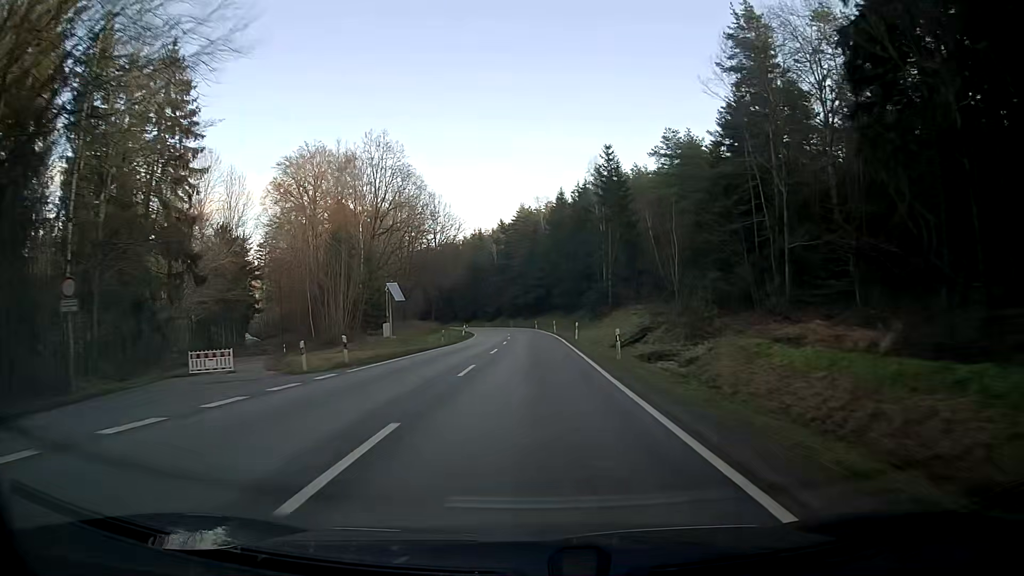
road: secondary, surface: asphalt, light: Day
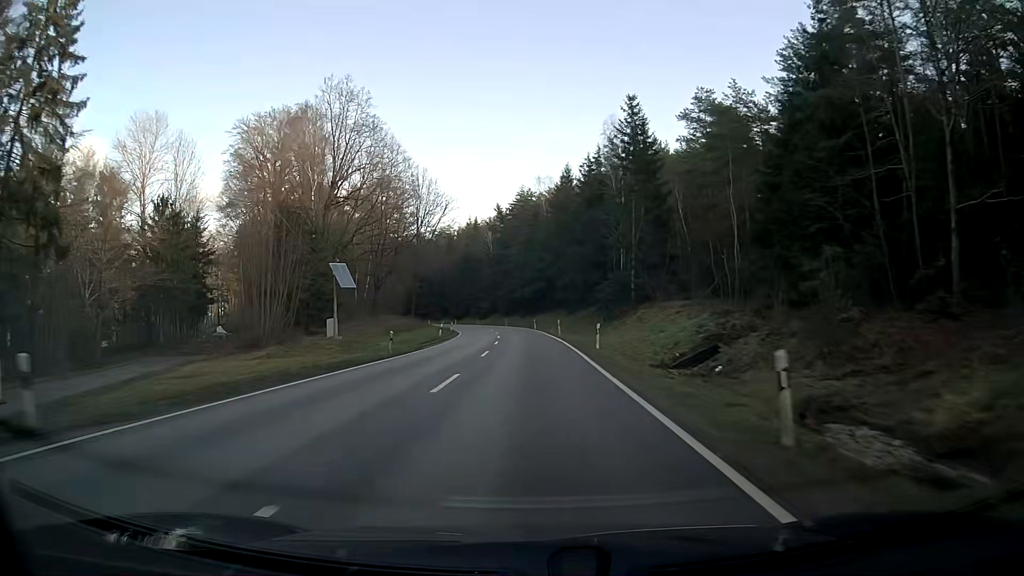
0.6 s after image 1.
(+0.1, +15.8) m; 0°
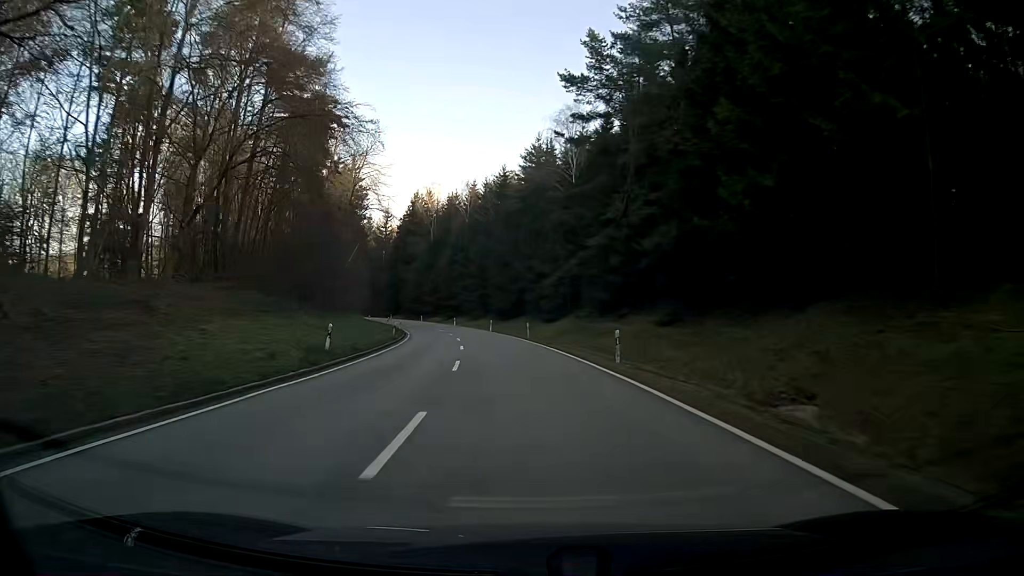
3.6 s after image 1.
(-4.8, +79.1) m; -8°
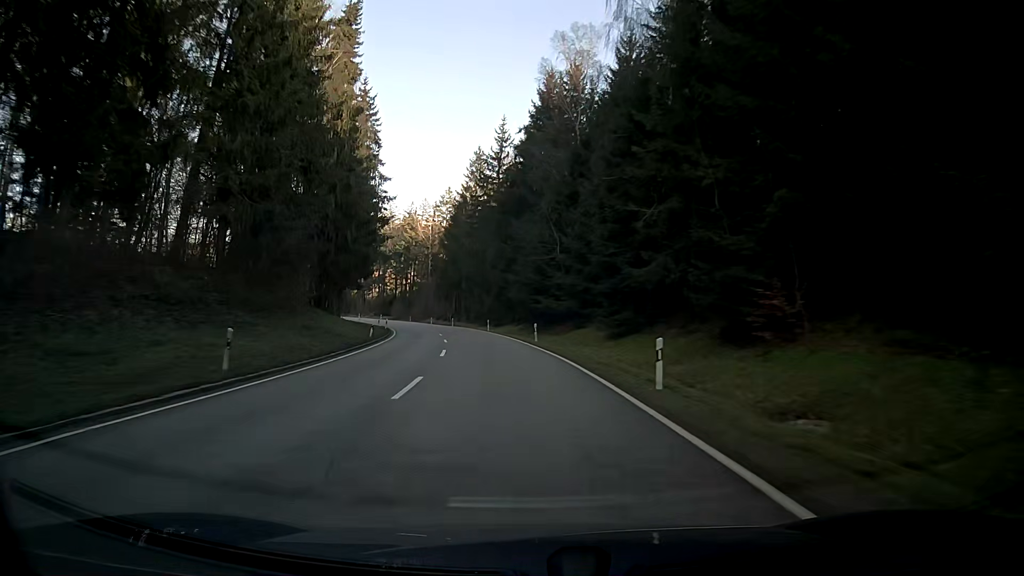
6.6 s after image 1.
(-9.7, +78.3) m; -15°
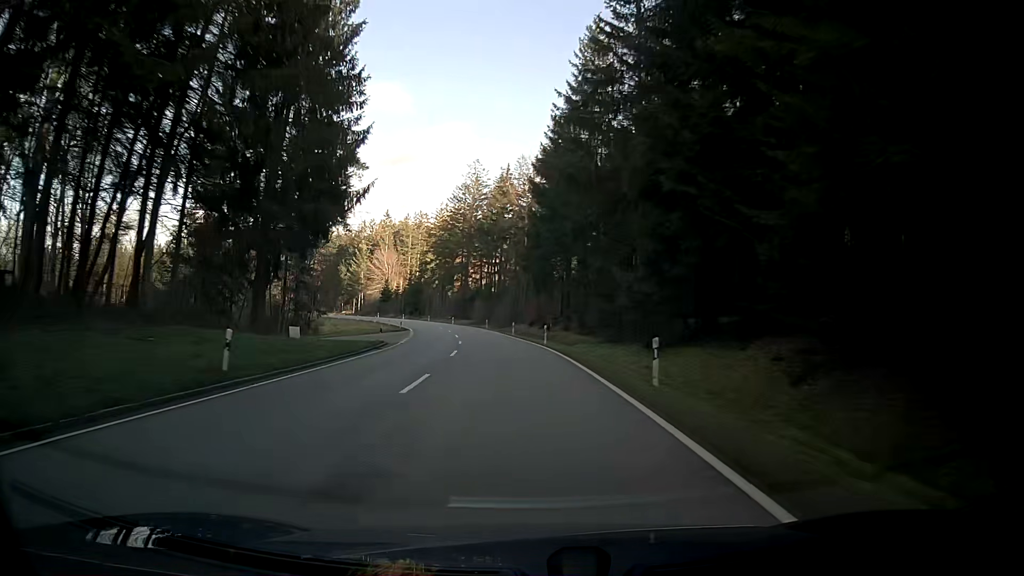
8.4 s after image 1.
(-4.3, +47.1) m; -10°
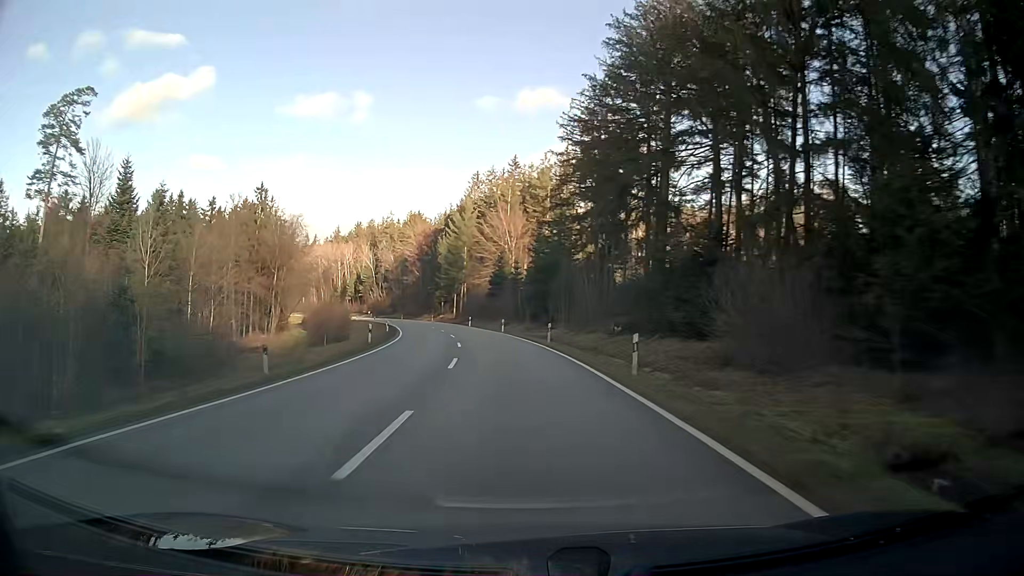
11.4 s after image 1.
(-9.5, +78.3) m; -14°
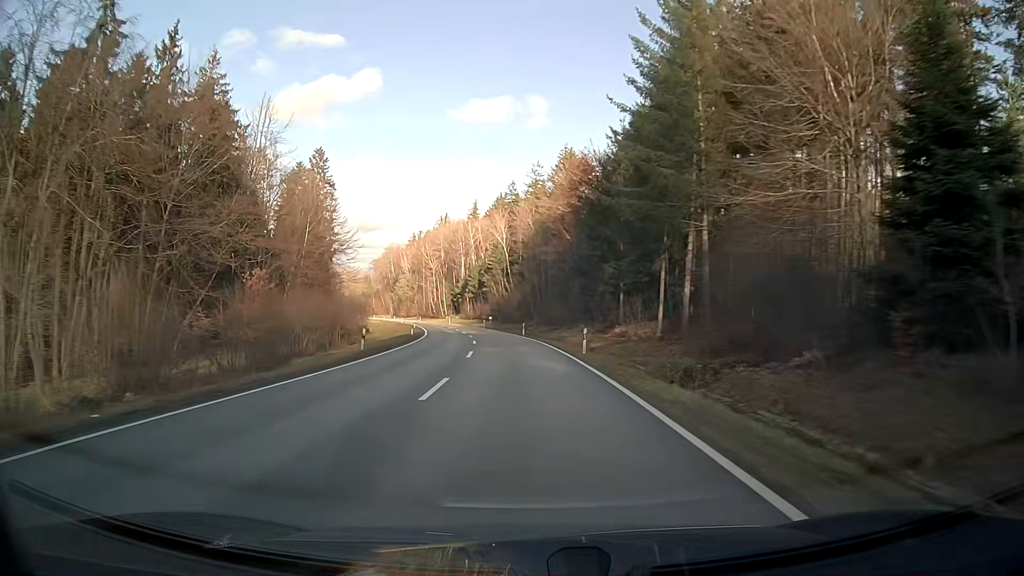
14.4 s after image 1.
(-10.7, +78.1) m; -15°
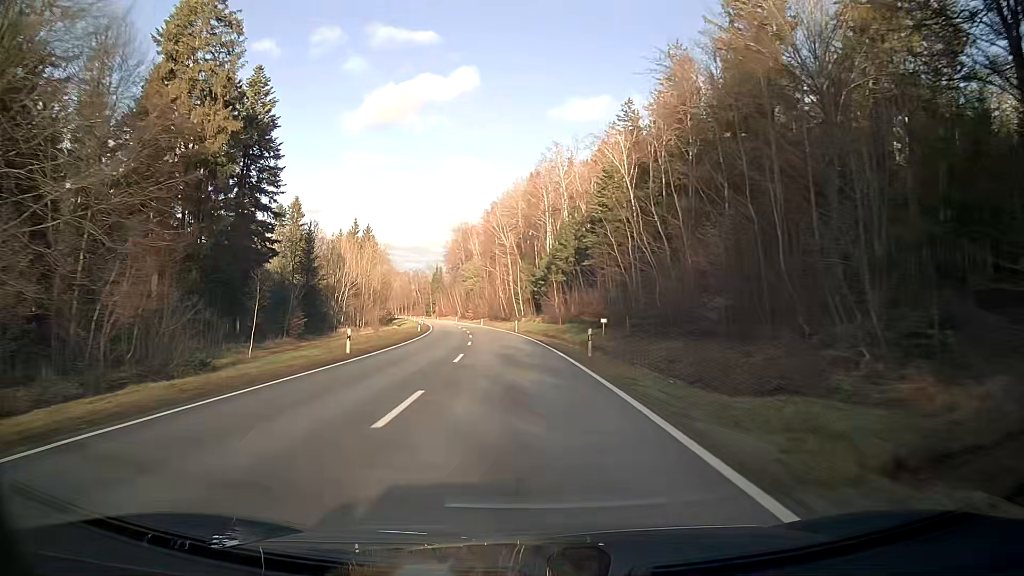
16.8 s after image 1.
(-4.7, +63.2) m; -8°
